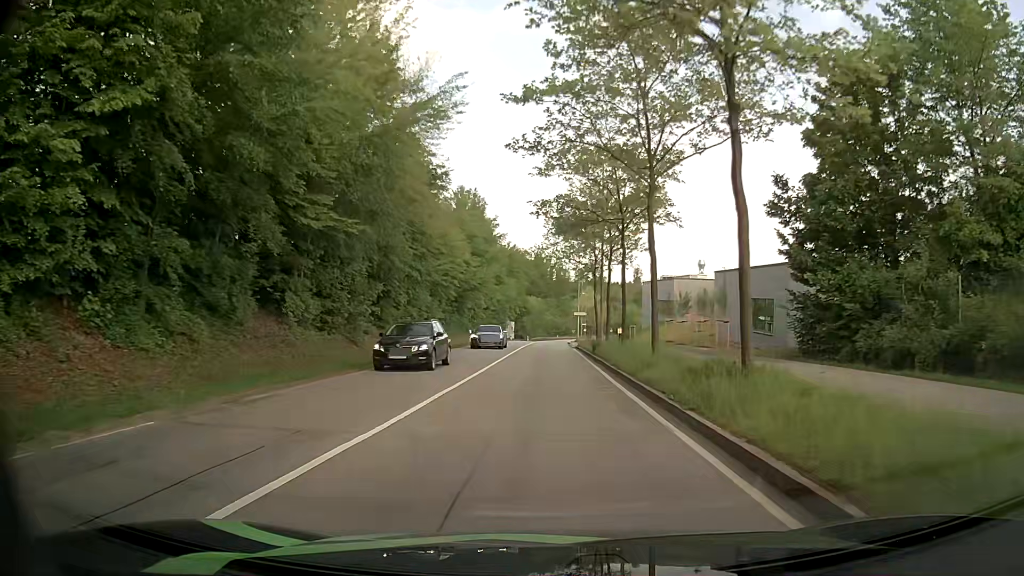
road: secondary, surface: asphalt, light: Day
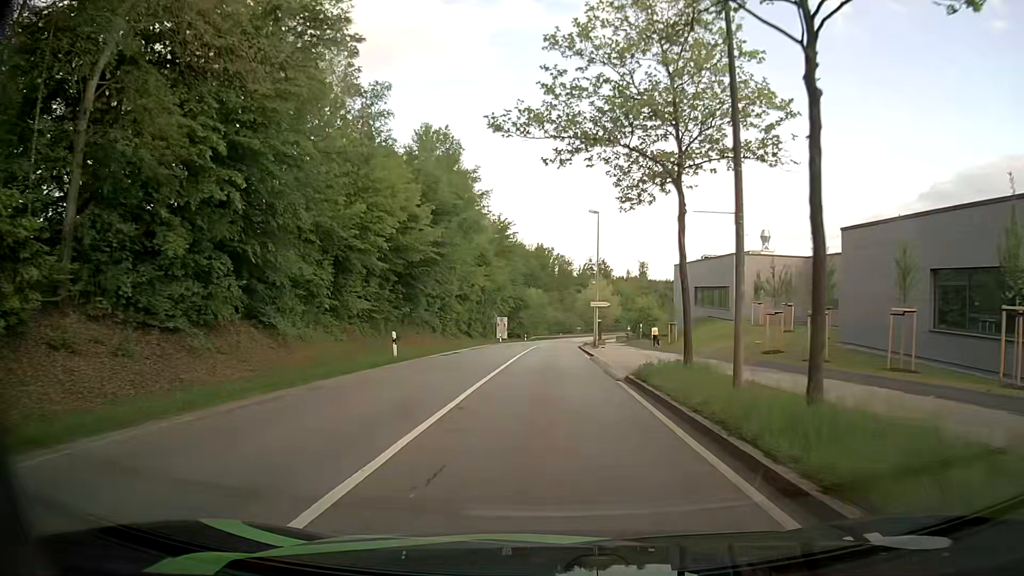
(-0.2, +26.6) m; -1°
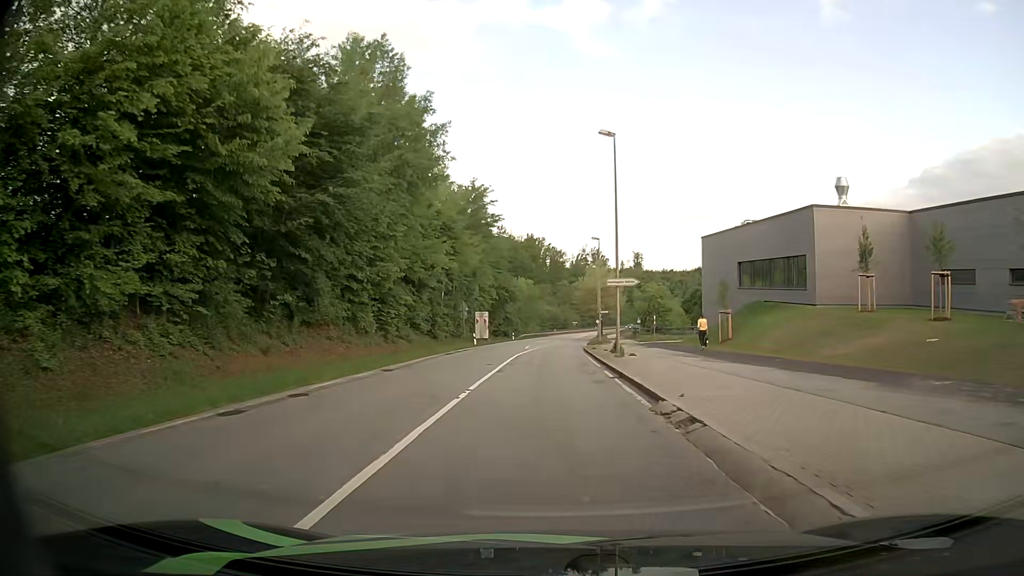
(+0.3, +20.1) m; +1°
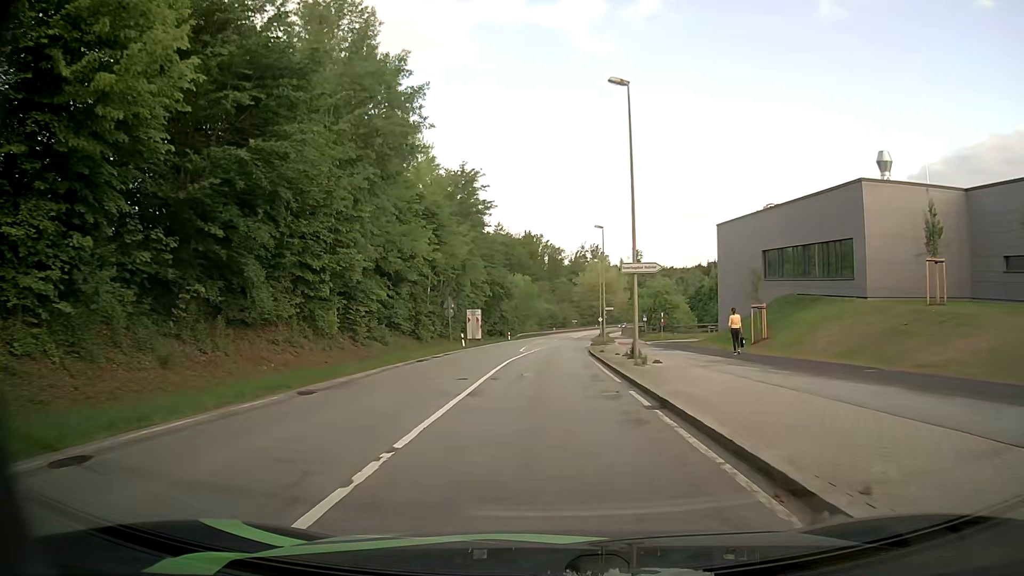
(0.0, +6.8) m; 0°
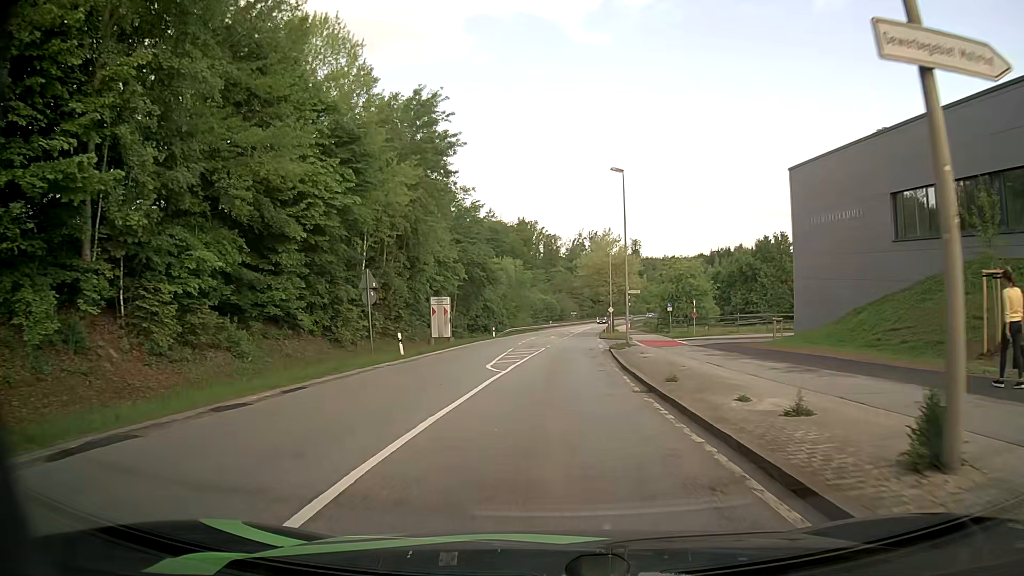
(0.0, +19.5) m; 0°
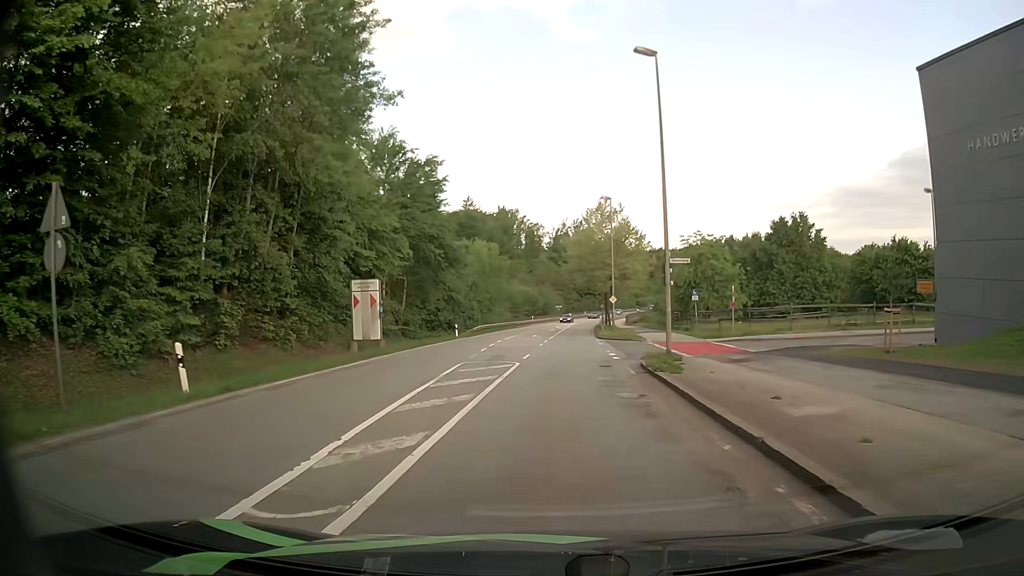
(+0.2, +17.3) m; +2°
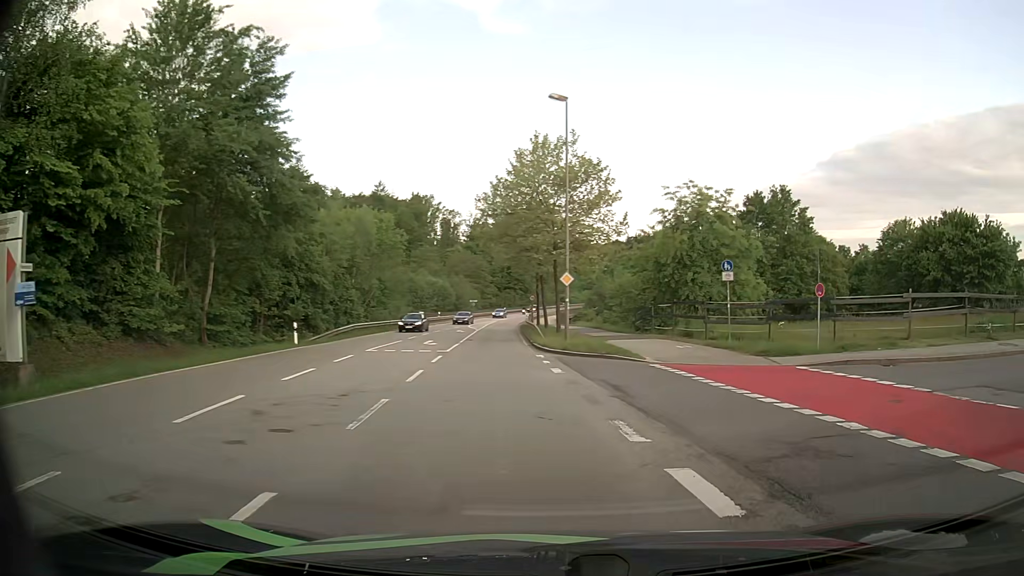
(+0.5, +22.0) m; +7°
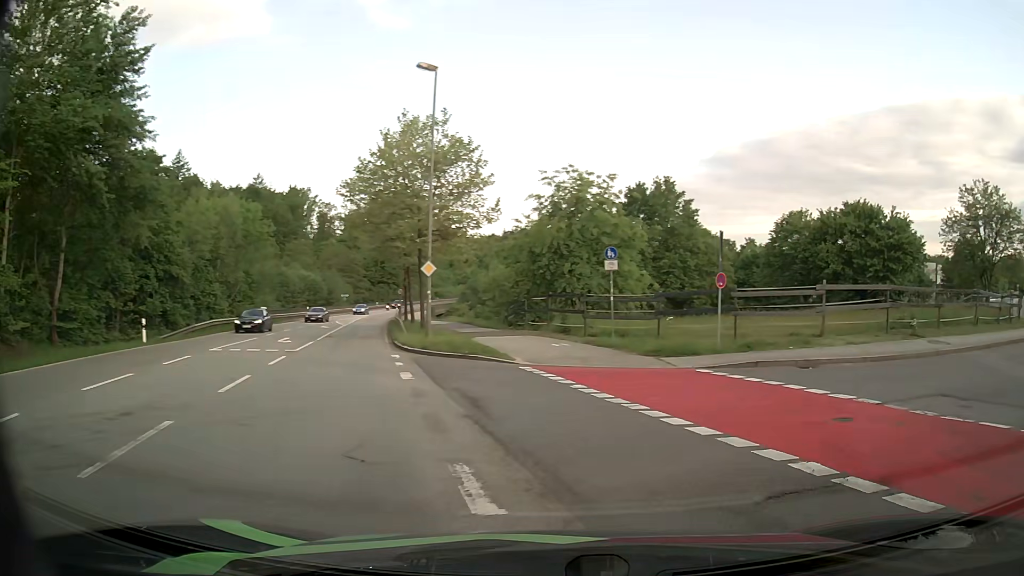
(+0.1, +2.9) m; +9°
